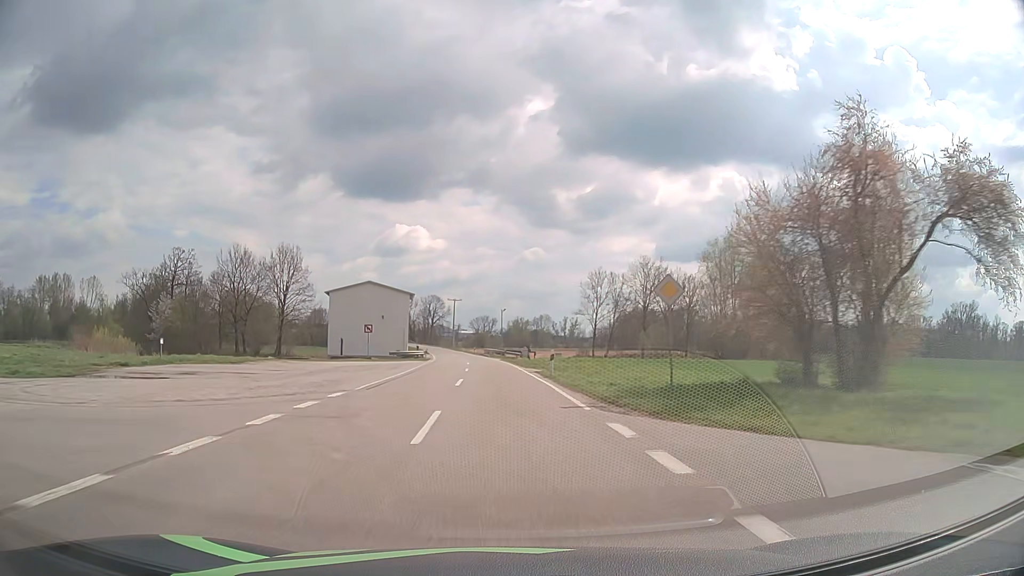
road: tertiary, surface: asphalt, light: Day
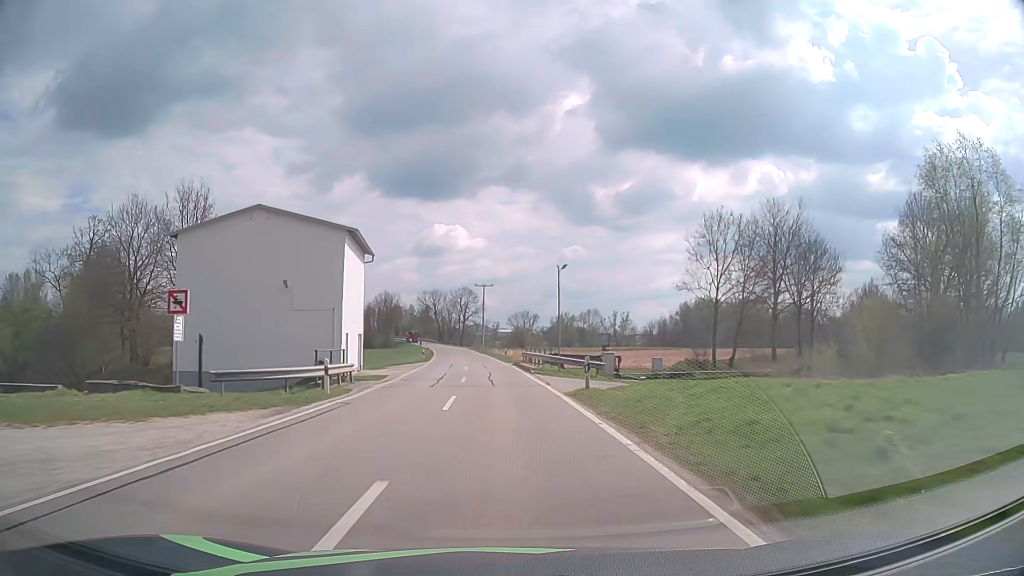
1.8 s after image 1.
(-1.1, +43.2) m; -3°
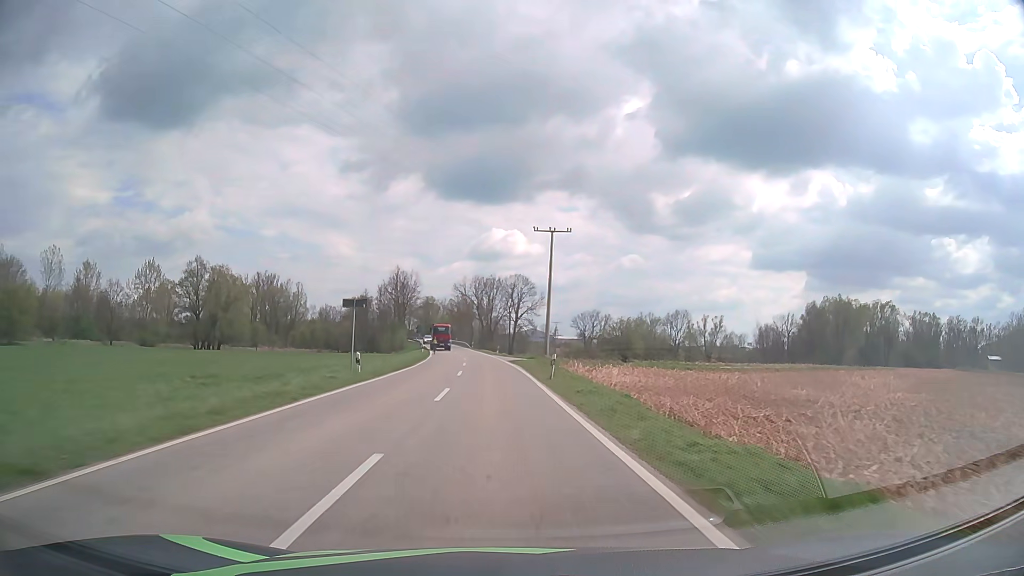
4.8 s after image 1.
(-3.4, +70.7) m; -5°
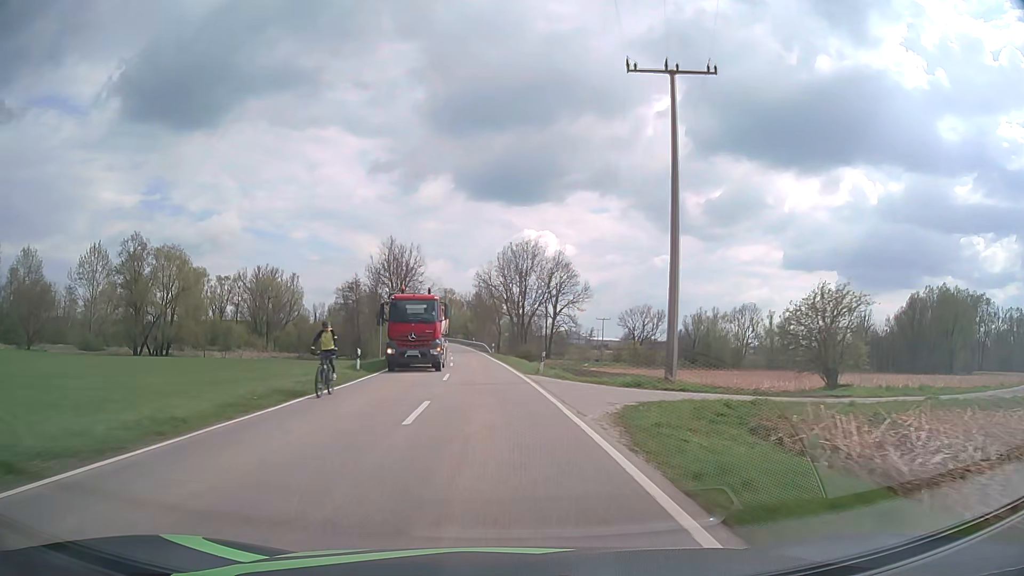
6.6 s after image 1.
(-0.9, +41.1) m; -2°
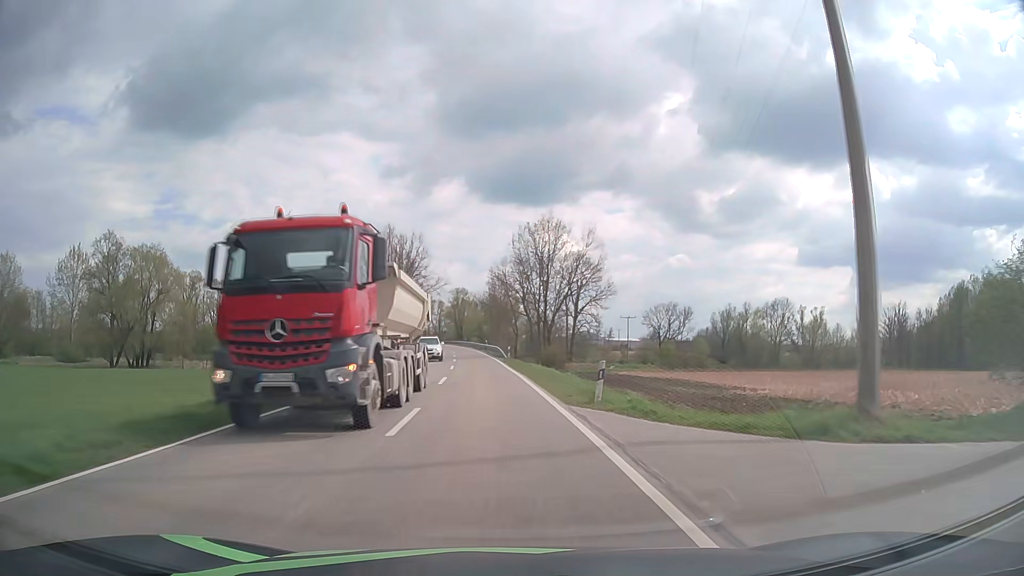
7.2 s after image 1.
(-0.2, +13.6) m; -2°
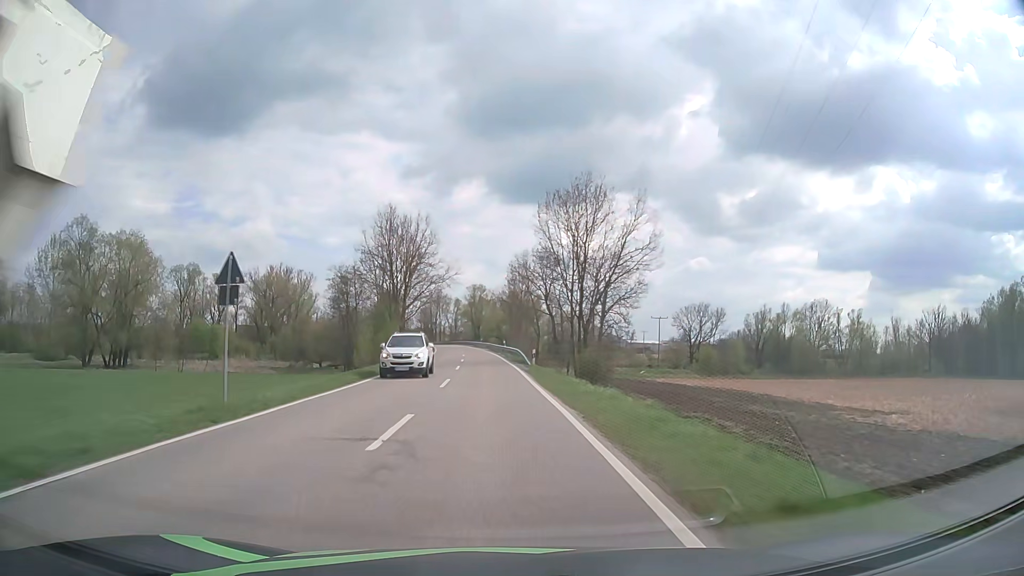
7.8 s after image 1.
(-0.2, +13.5) m; -2°
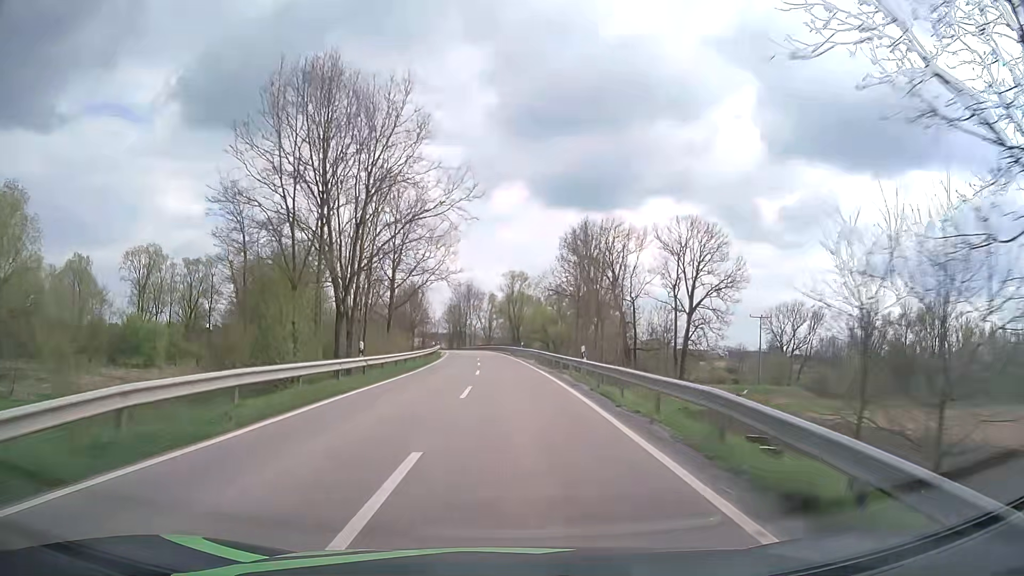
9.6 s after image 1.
(-1.5, +40.5) m; -3°
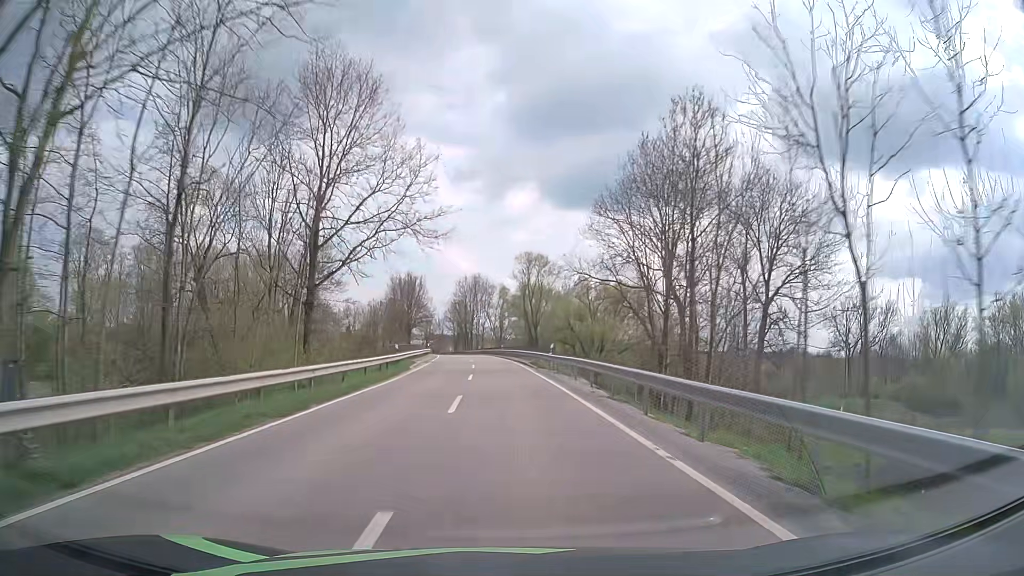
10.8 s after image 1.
(-0.2, +27.0) m; -1°
(0, +10) (0, +20) (0, +30) (-1, +40) (-1, +50) (-2, +60) (-3, +70) (-4, +80) (-5, +90) (-6, +100) m
